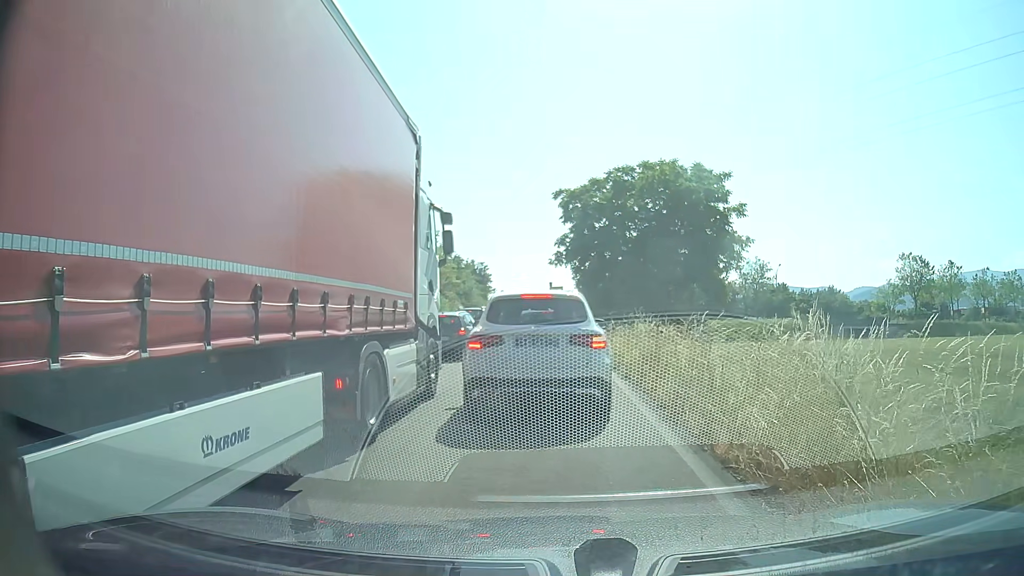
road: trunk_link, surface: asphalt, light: Day
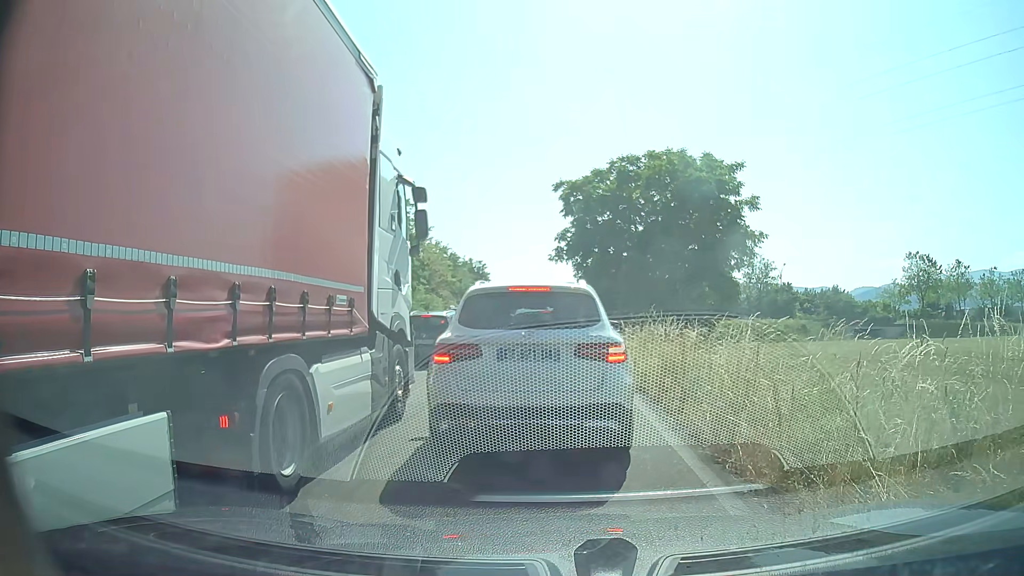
(0.0, +2.3) m; 0°
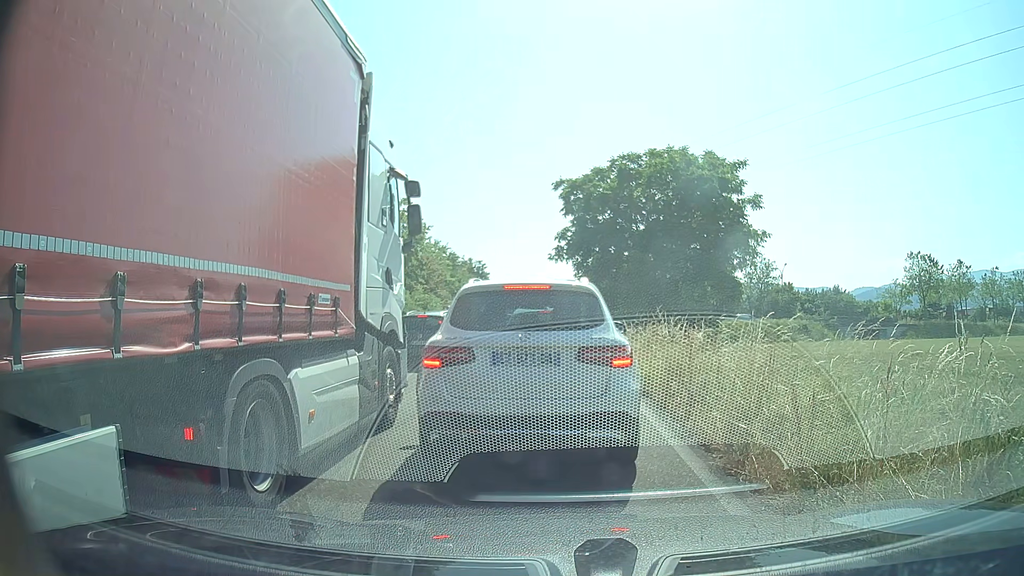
(0.0, +0.5) m; 0°
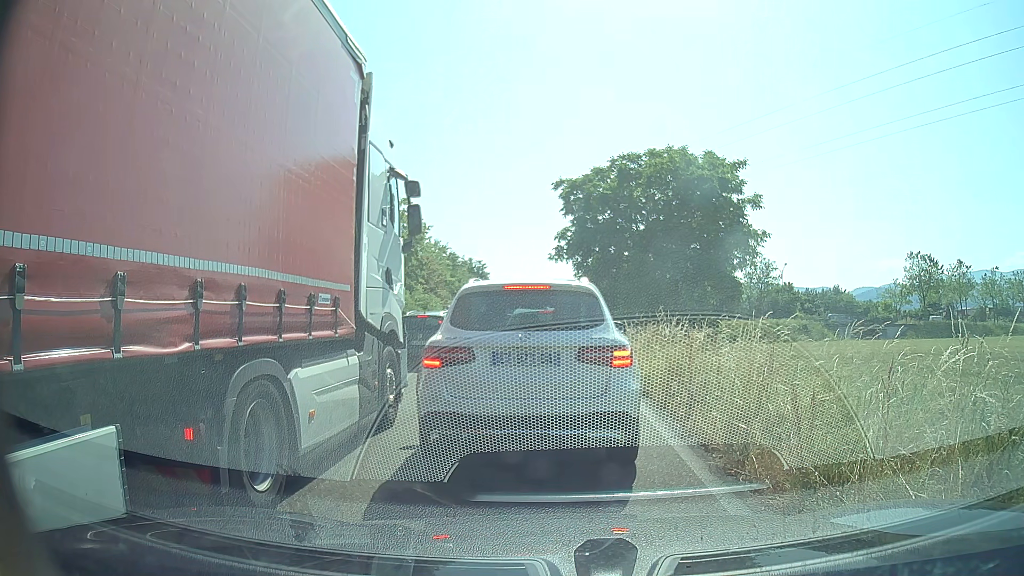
(0.0, 0.0) m; 0°
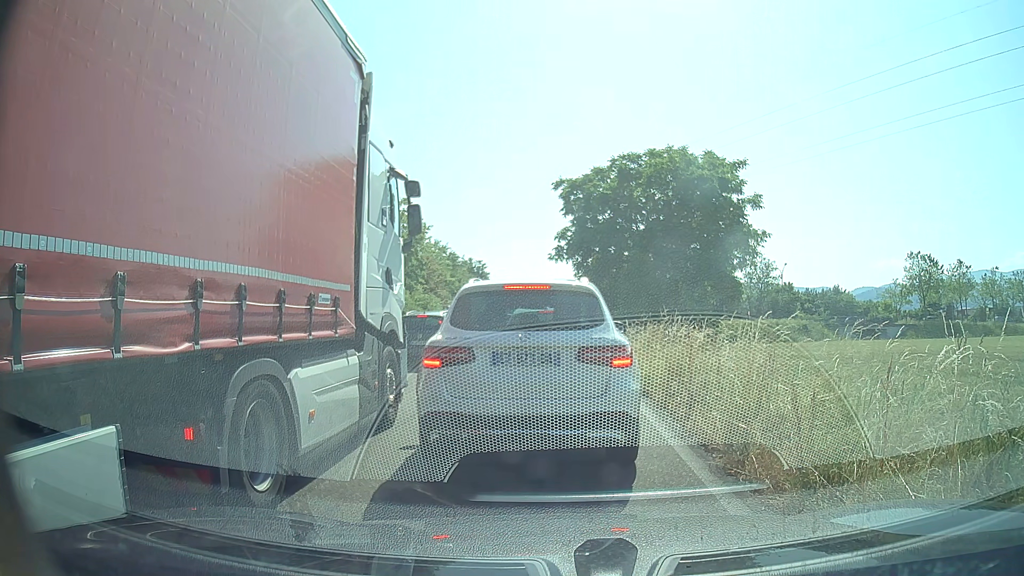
(0.0, 0.0) m; 0°
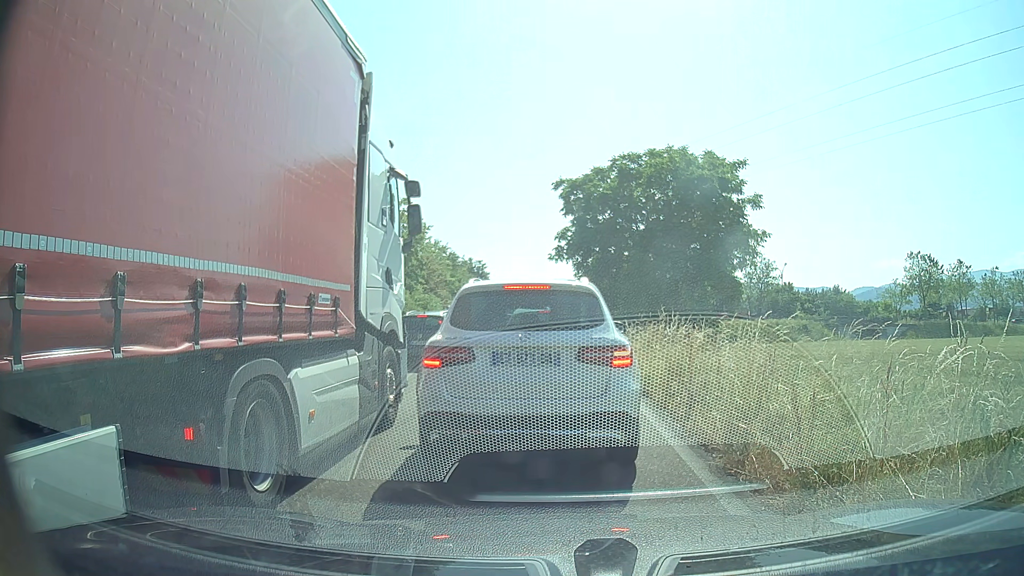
(0.0, 0.0) m; 0°
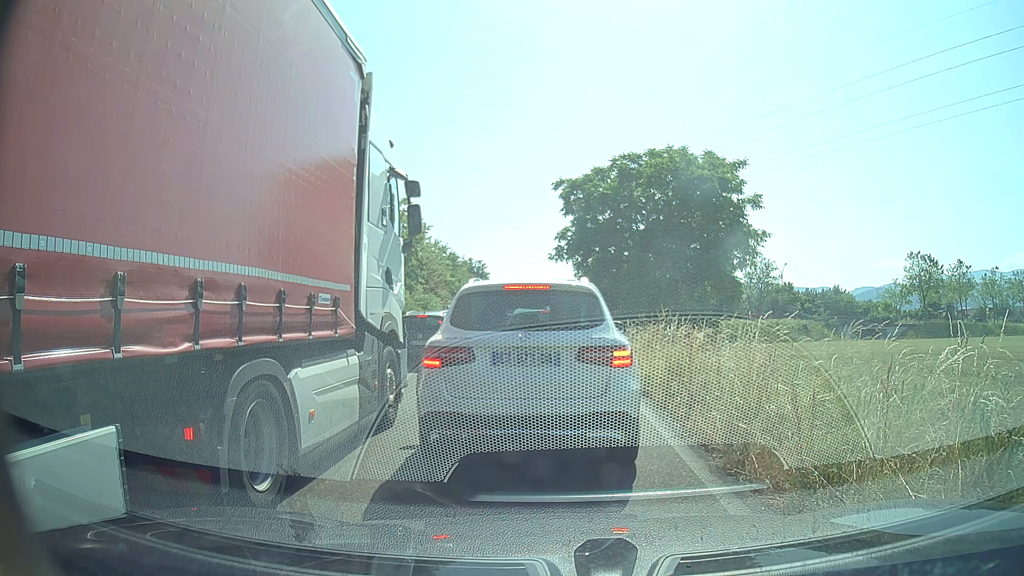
(0.0, 0.0) m; 0°
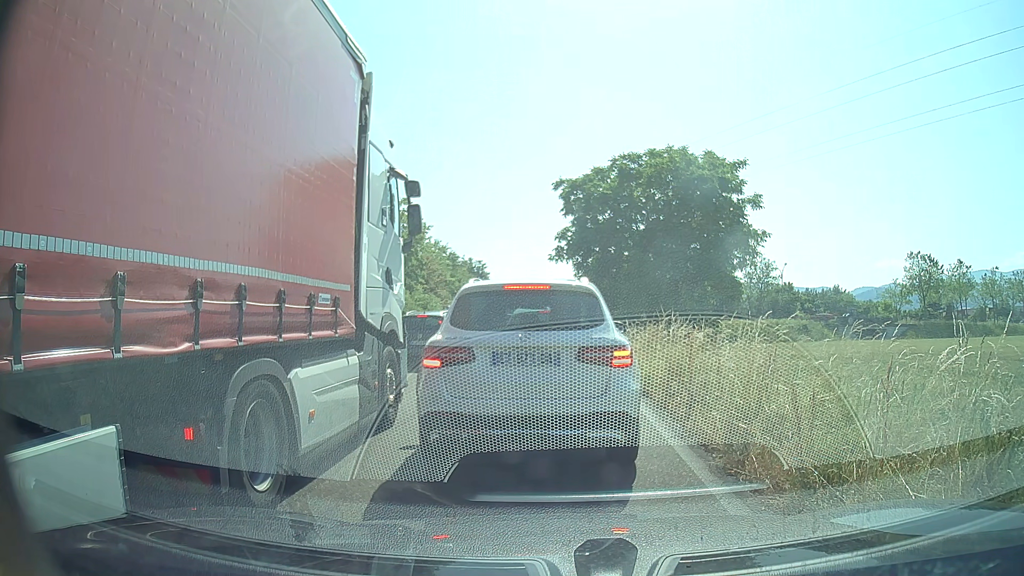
(0.0, 0.0) m; 0°
